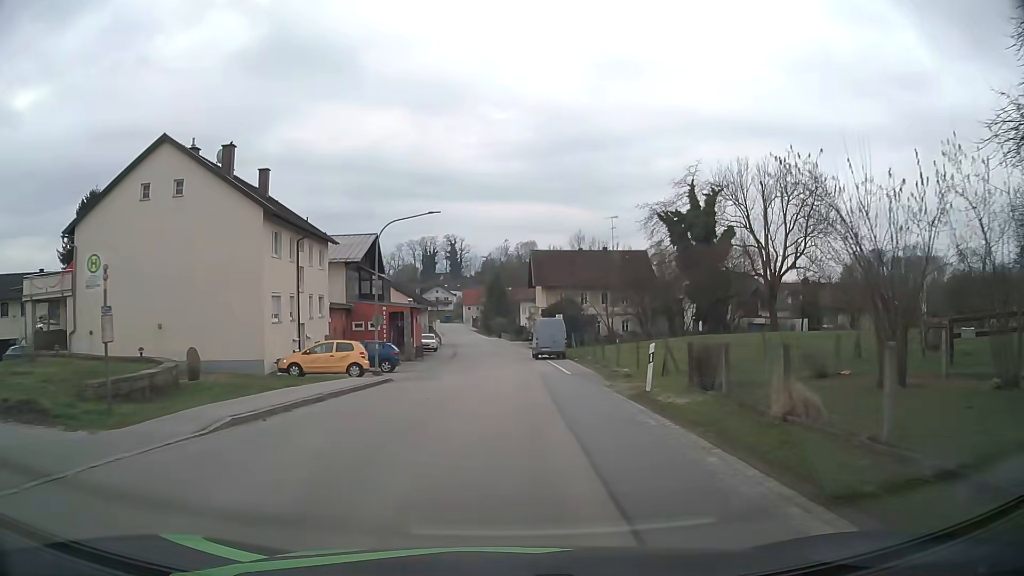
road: secondary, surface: asphalt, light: Day
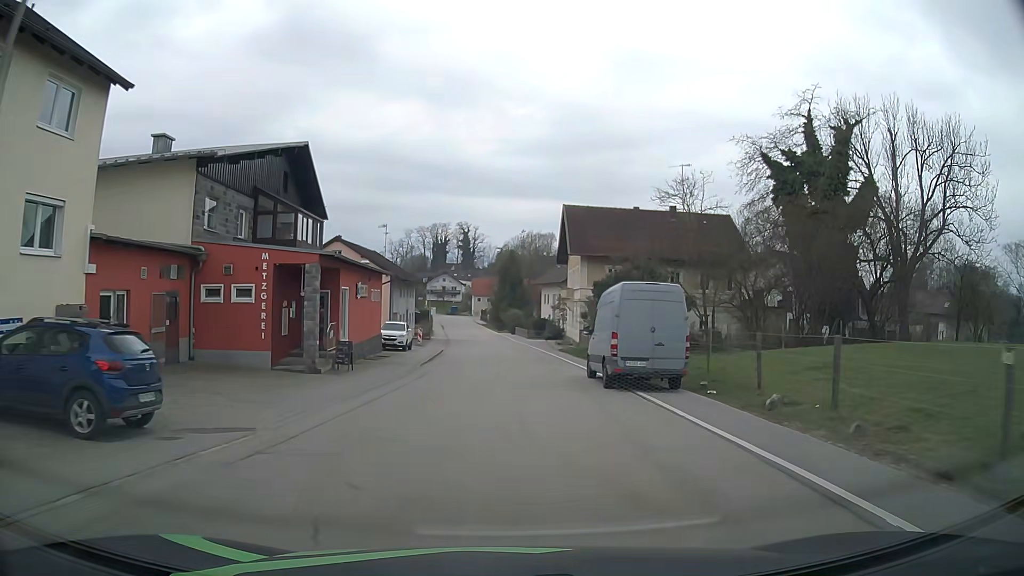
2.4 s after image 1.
(-0.2, +26.4) m; -1°
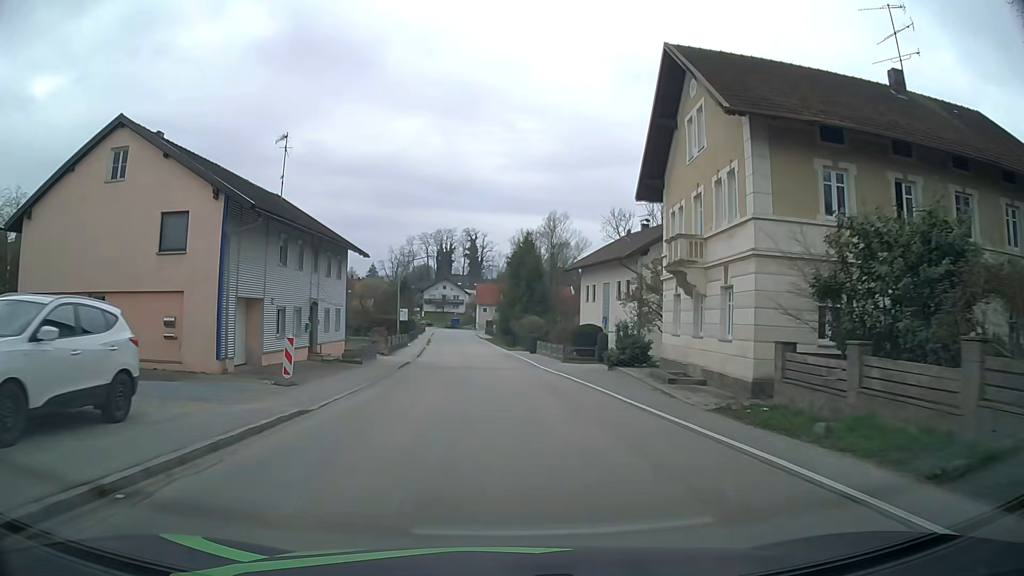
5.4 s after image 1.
(-0.1, +33.5) m; -1°
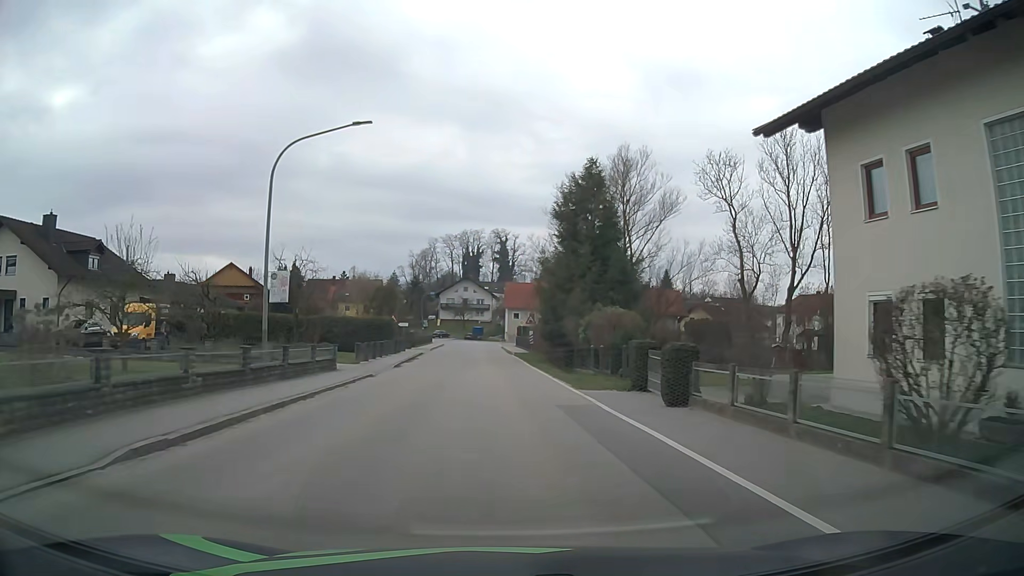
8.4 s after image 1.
(-0.8, +36.3) m; -3°
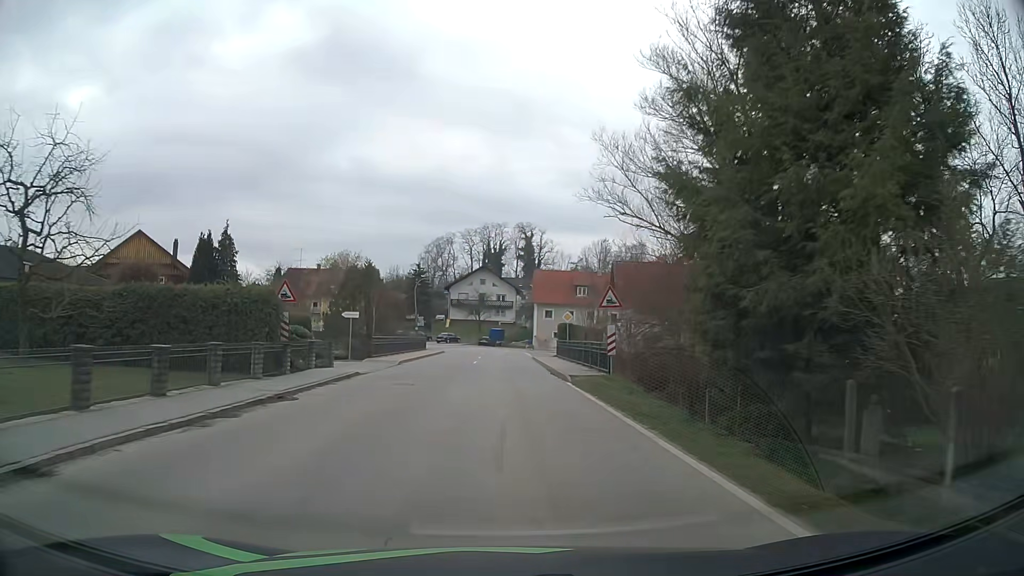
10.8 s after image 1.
(-0.5, +30.1) m; -2°
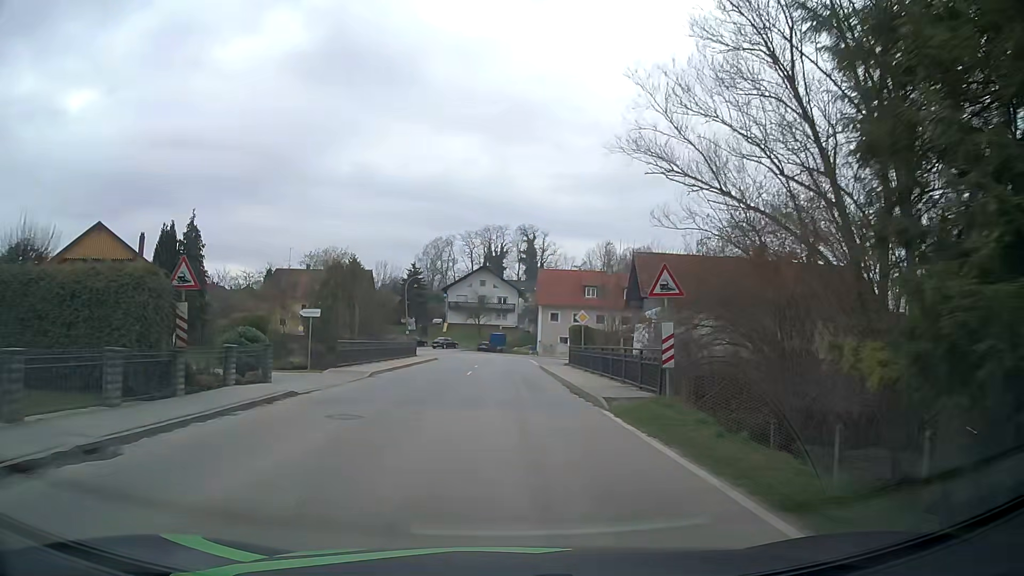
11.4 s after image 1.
(0.0, +7.5) m; 0°
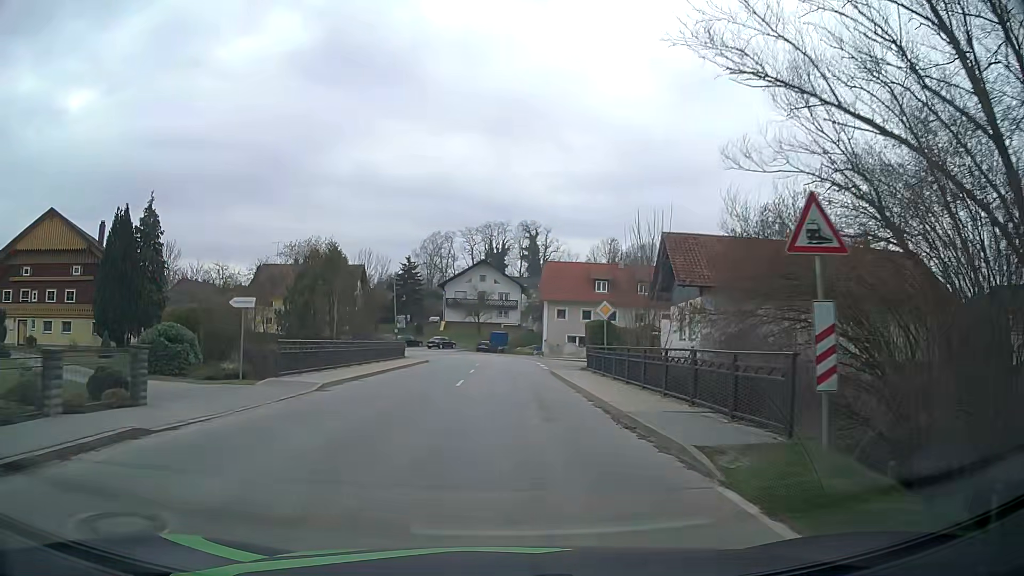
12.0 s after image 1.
(0.0, +7.4) m; 0°
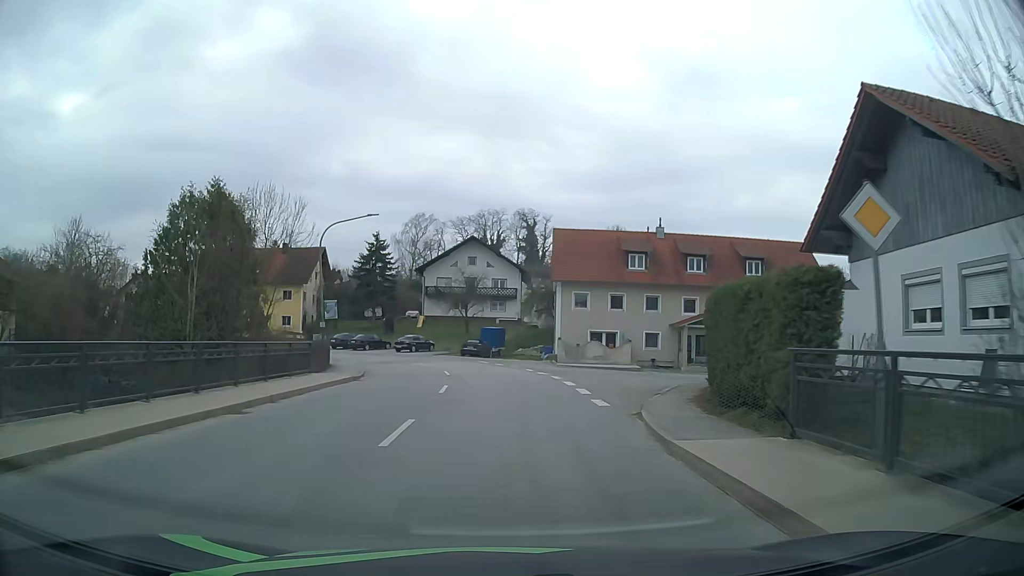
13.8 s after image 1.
(-0.1, +21.2) m; 0°
(0, +10) (0, +20) (-1, +30) (-3, +40) (-8, +48) (-15, +56) (-23, +61) (-32, +66) (-40, +71) (-49, +77) m
